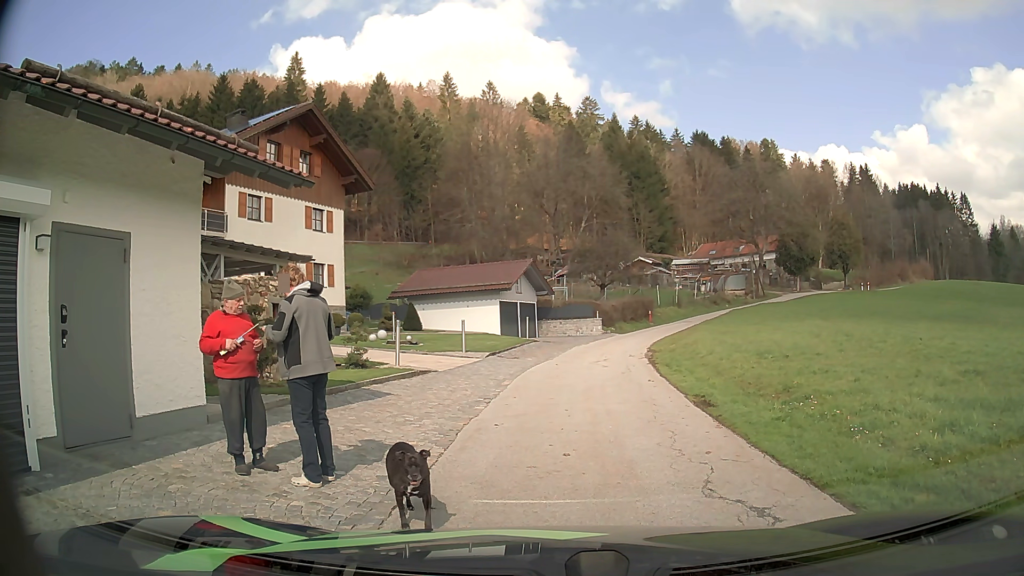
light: Day
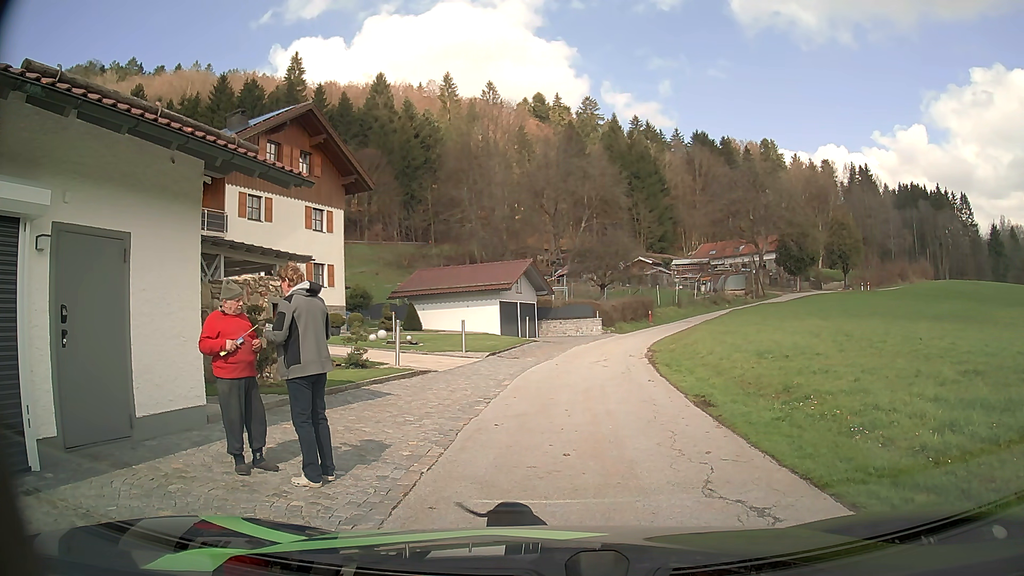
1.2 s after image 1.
(0.0, 0.0) m; 0°
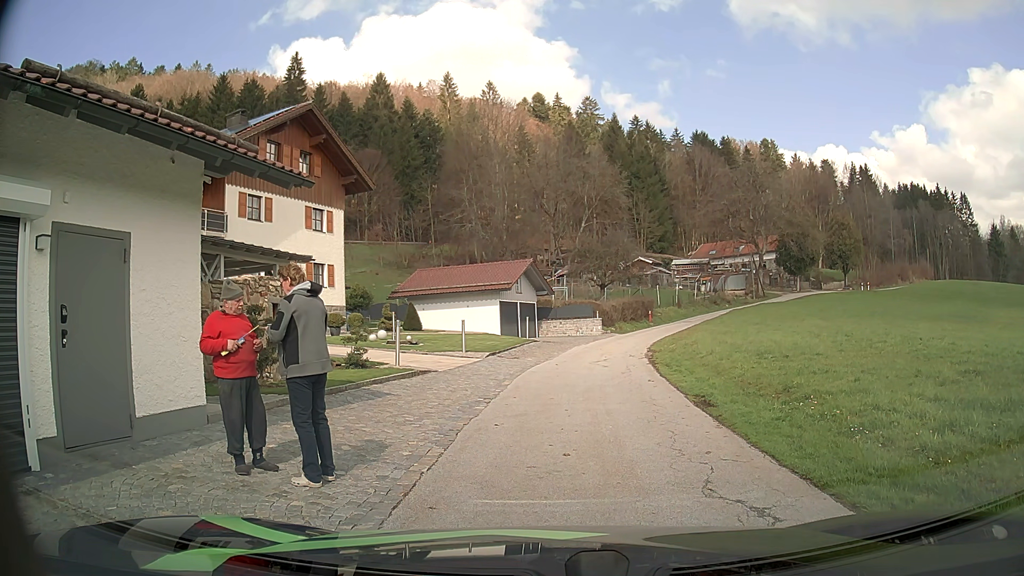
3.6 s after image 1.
(0.0, 0.0) m; 0°
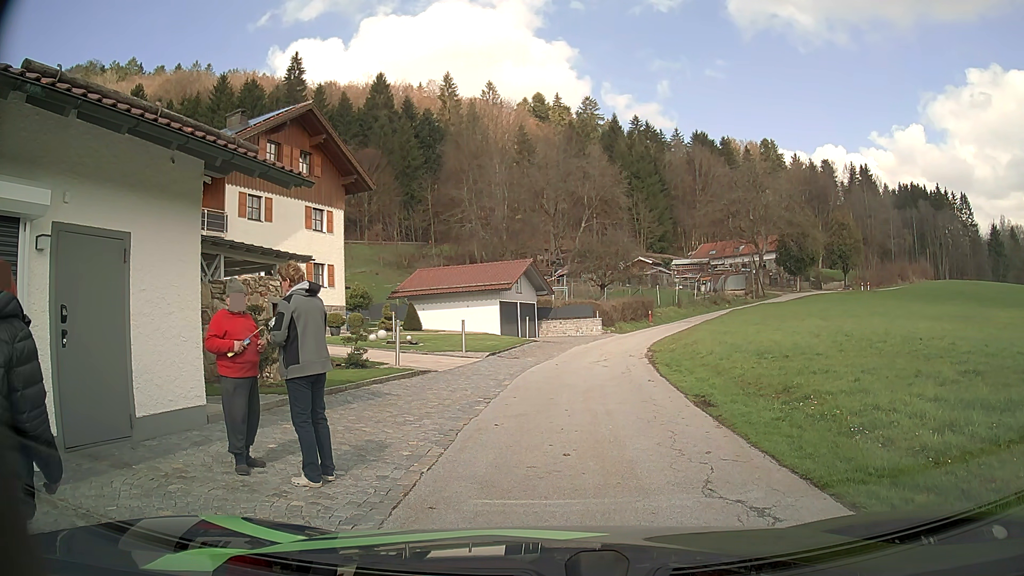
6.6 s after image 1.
(0.0, 0.0) m; 0°
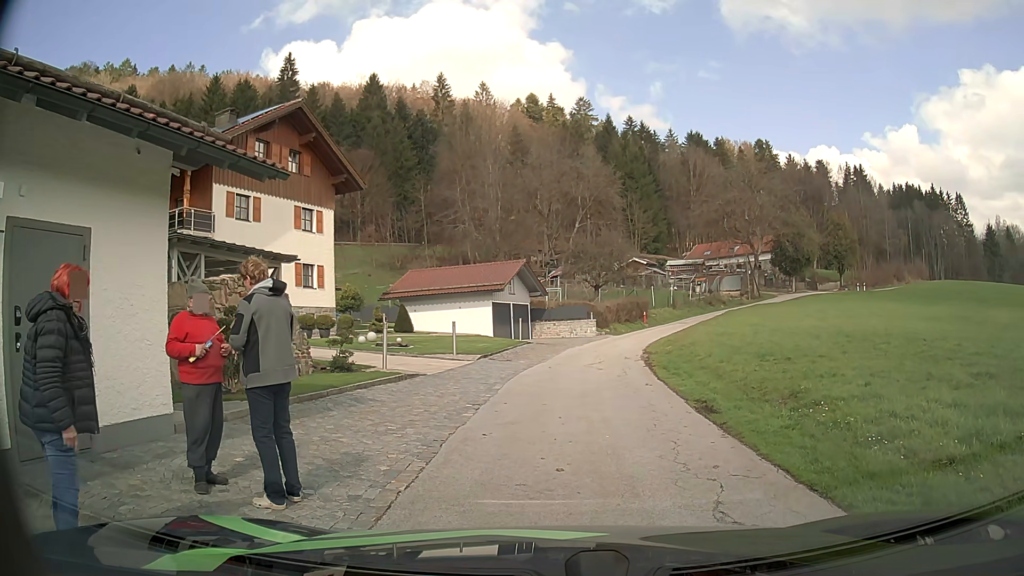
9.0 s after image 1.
(0.0, +0.6) m; 0°
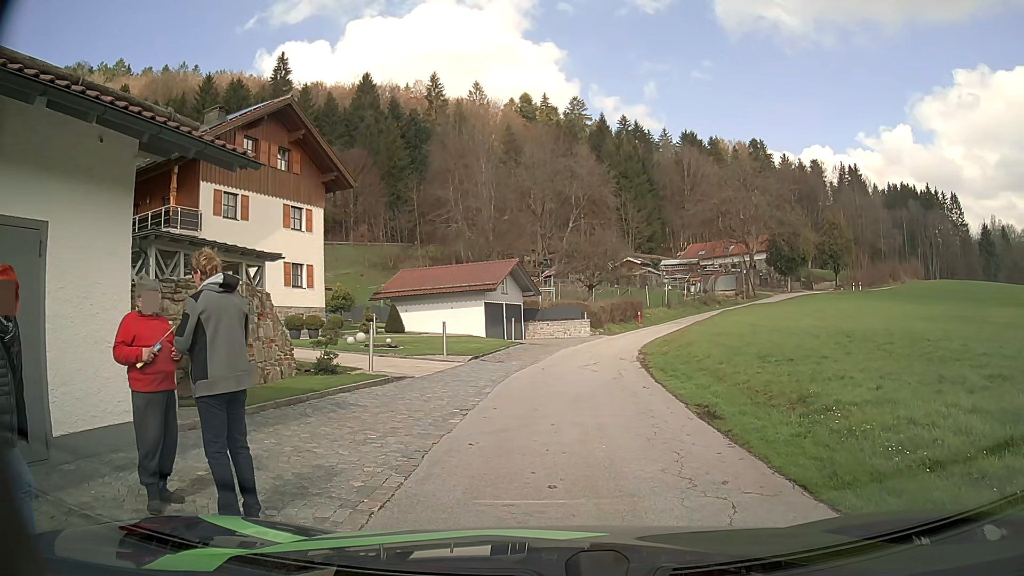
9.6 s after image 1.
(0.0, +0.7) m; 0°
